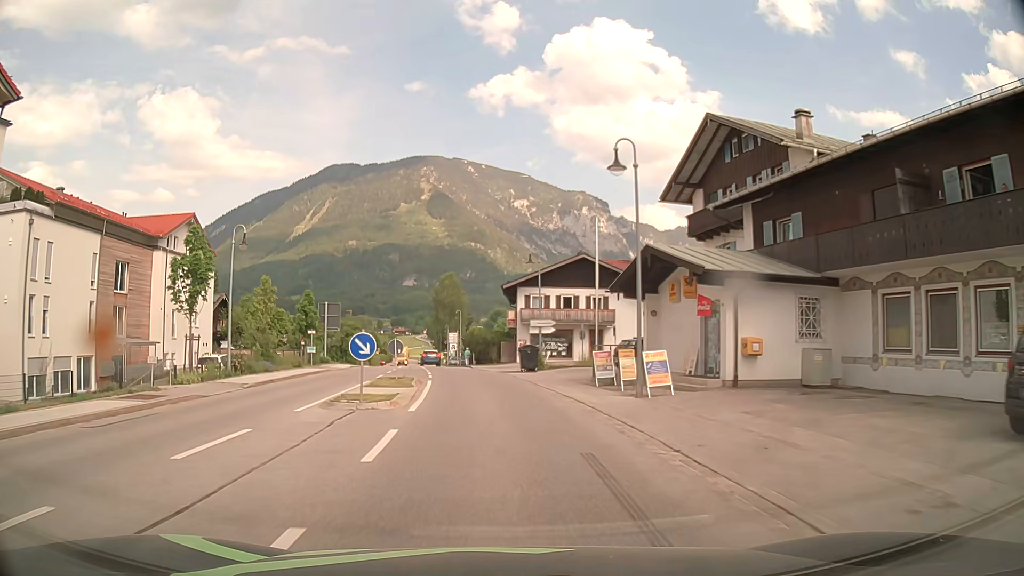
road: primary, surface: asphalt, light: Day
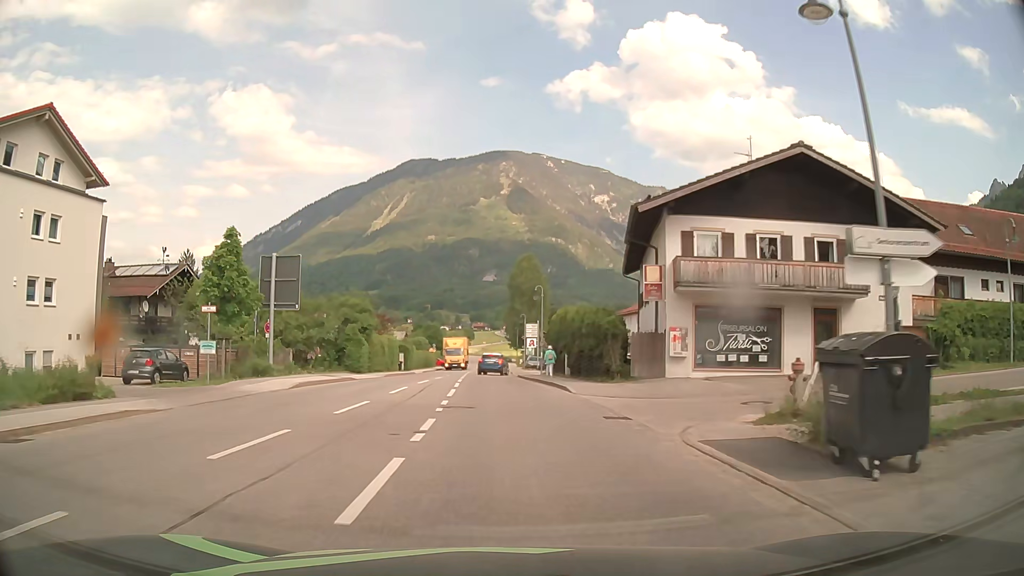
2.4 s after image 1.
(-1.5, +28.8) m; -6°
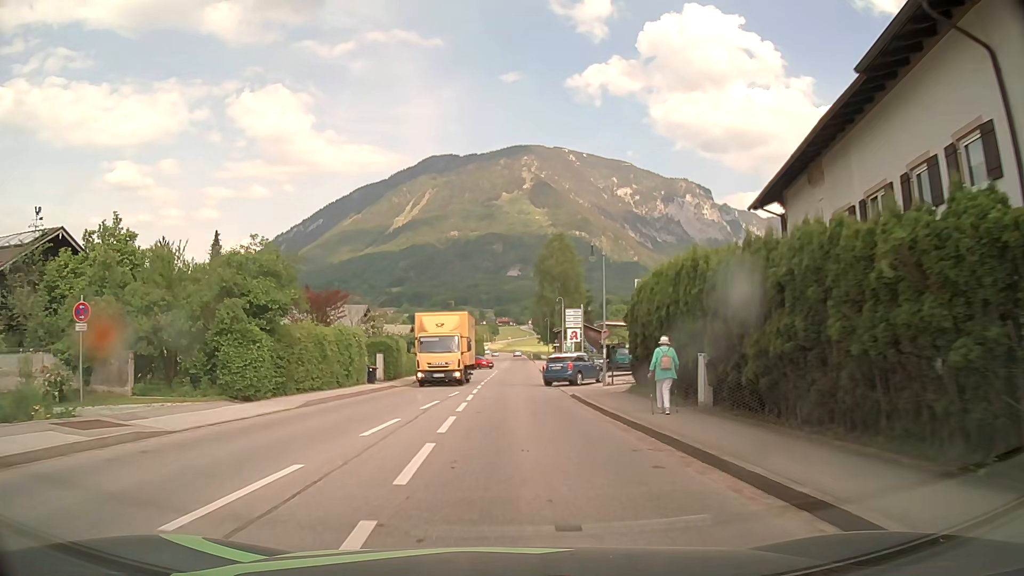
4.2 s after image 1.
(-0.7, +21.0) m; -3°
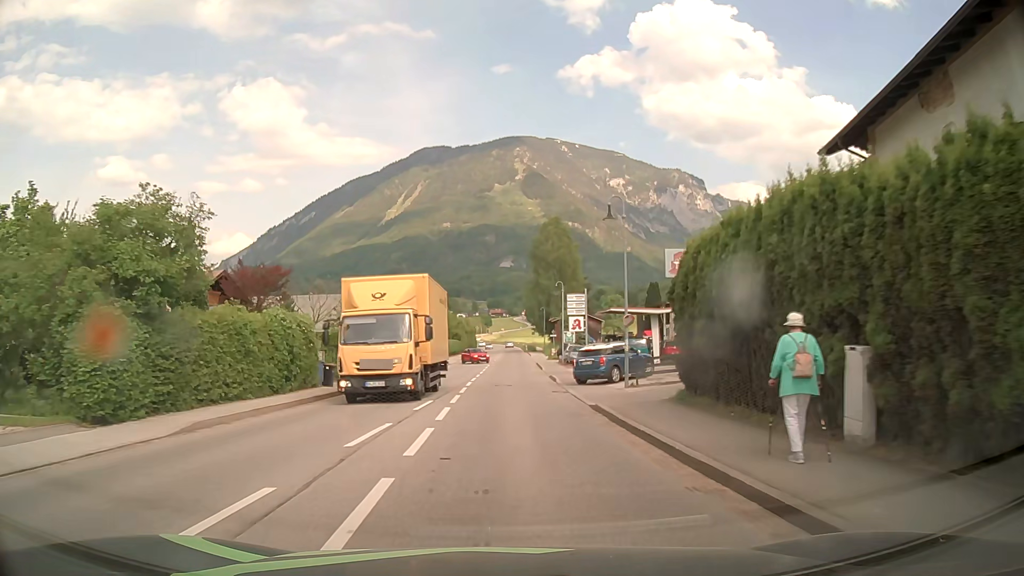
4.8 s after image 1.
(0.0, +7.3) m; 0°
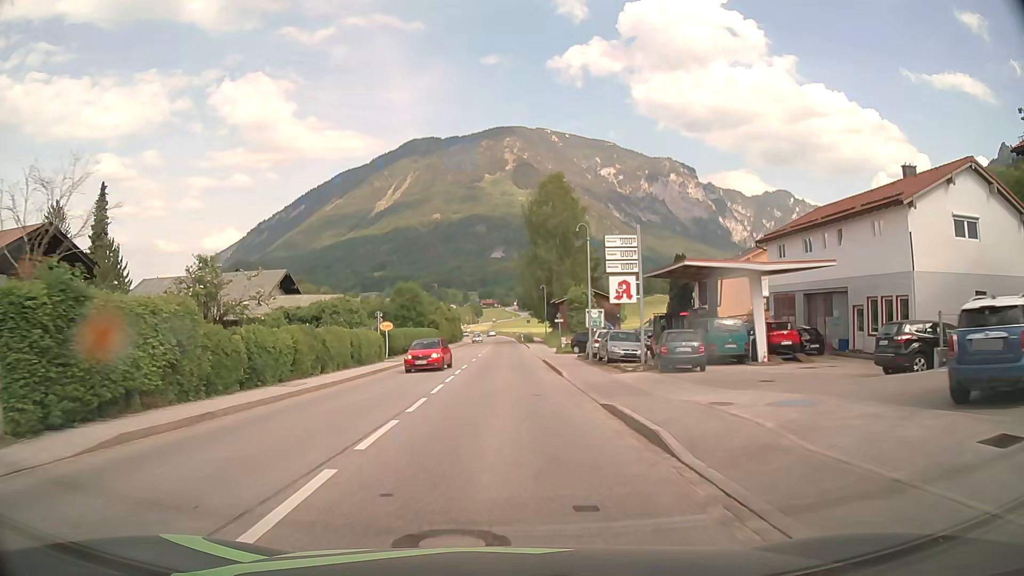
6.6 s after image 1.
(+0.3, +22.5) m; +1°
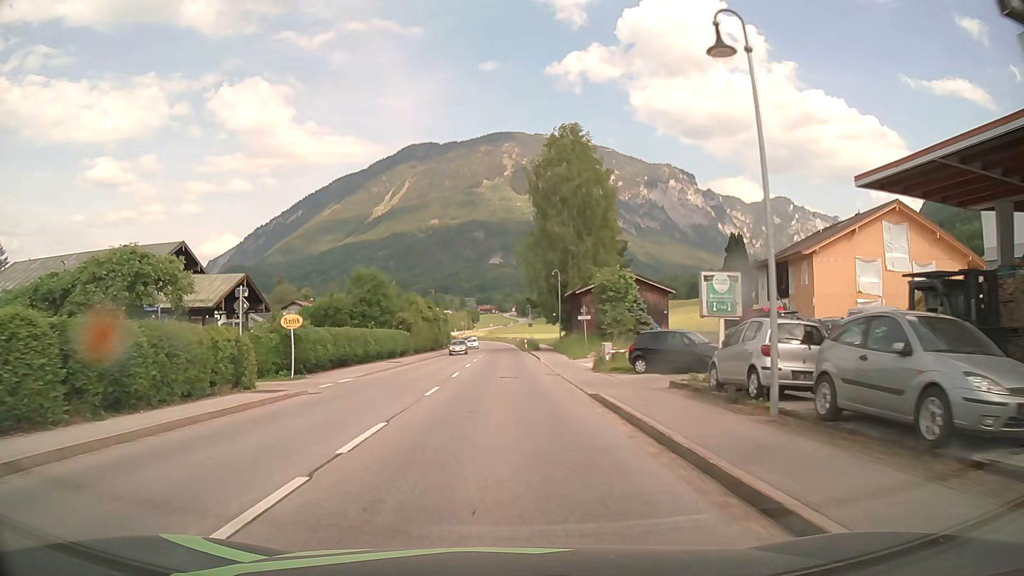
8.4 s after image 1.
(0.0, +22.8) m; 0°
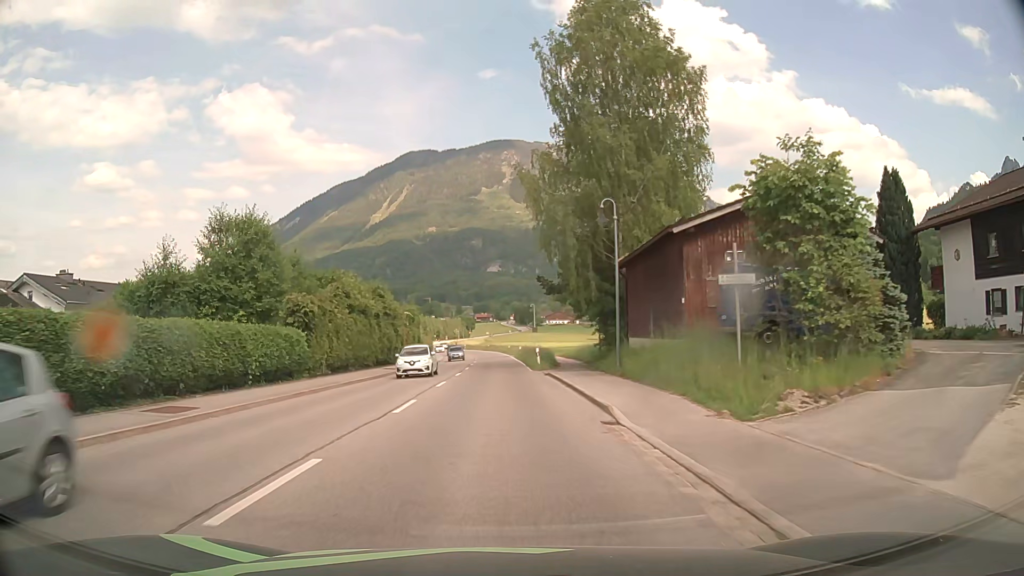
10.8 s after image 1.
(+0.2, +30.2) m; 0°
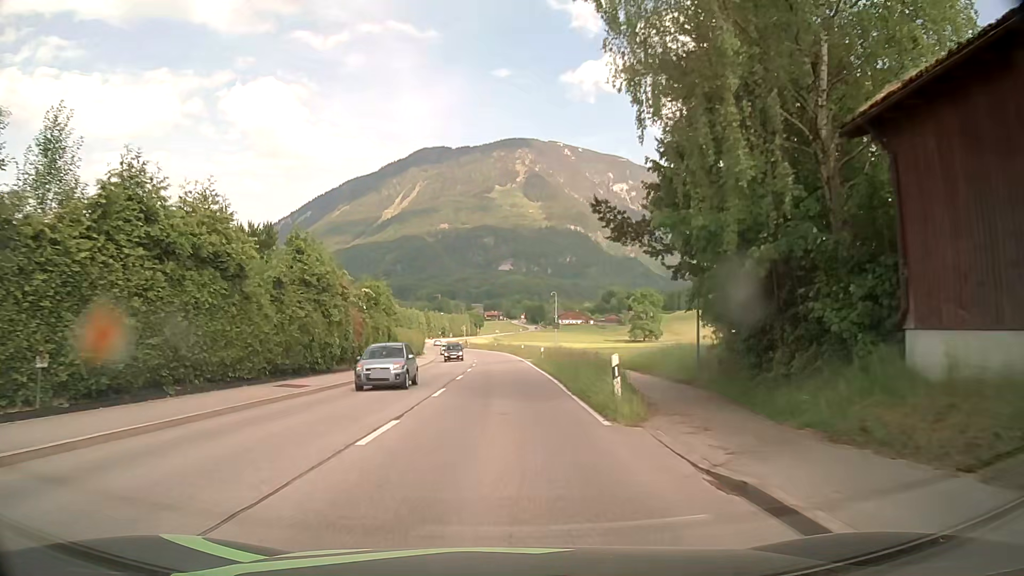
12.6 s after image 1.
(-0.1, +22.7) m; -1°
(0, +10) (0, +20) (0, +30) (0, +40) (-1, +50) (-1, +60) (-2, +70) (-3, +80) (-4, +90) (-5, +100) m
